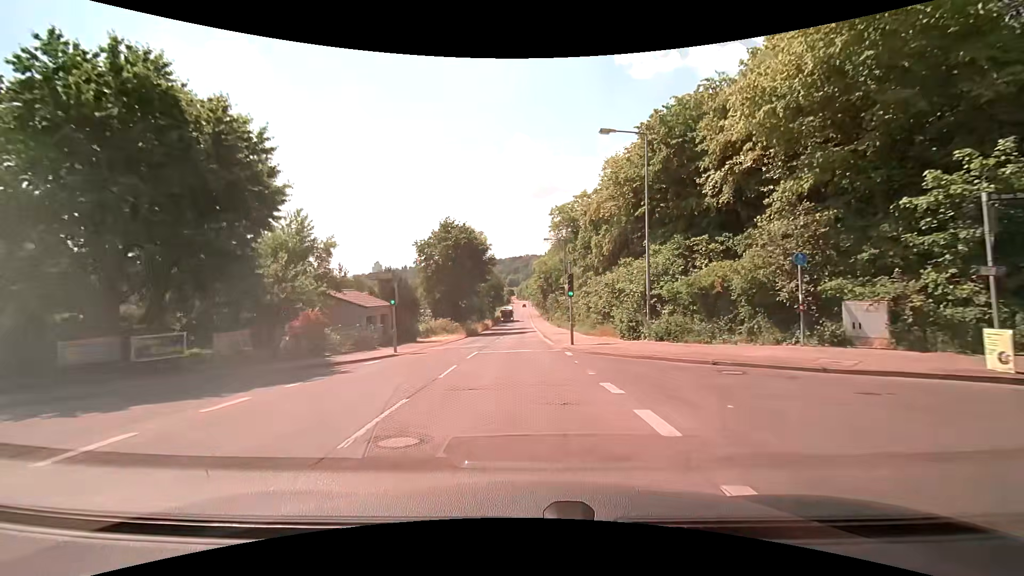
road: tertiary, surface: asphalt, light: Day
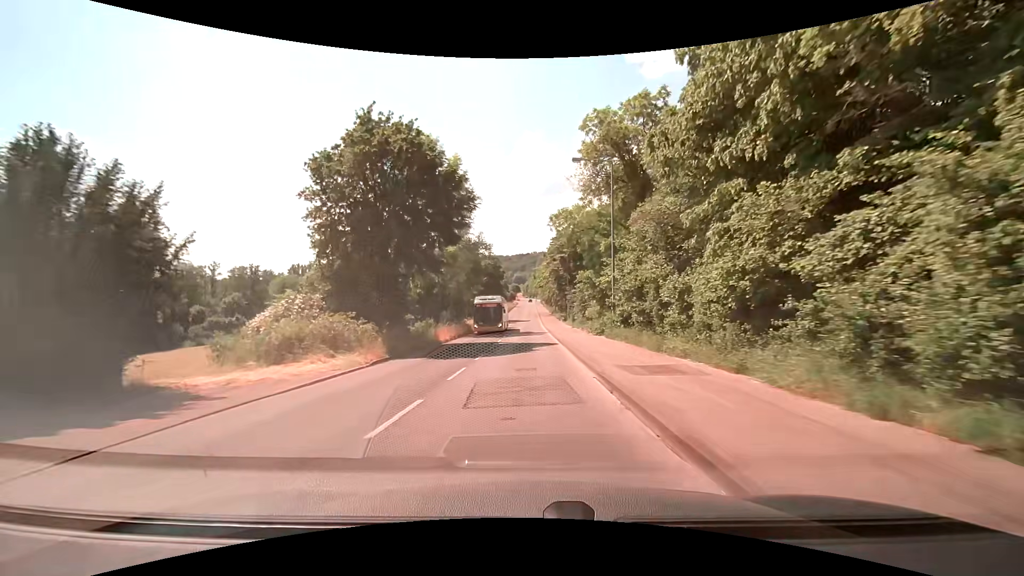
(-0.3, +28.9) m; -1°
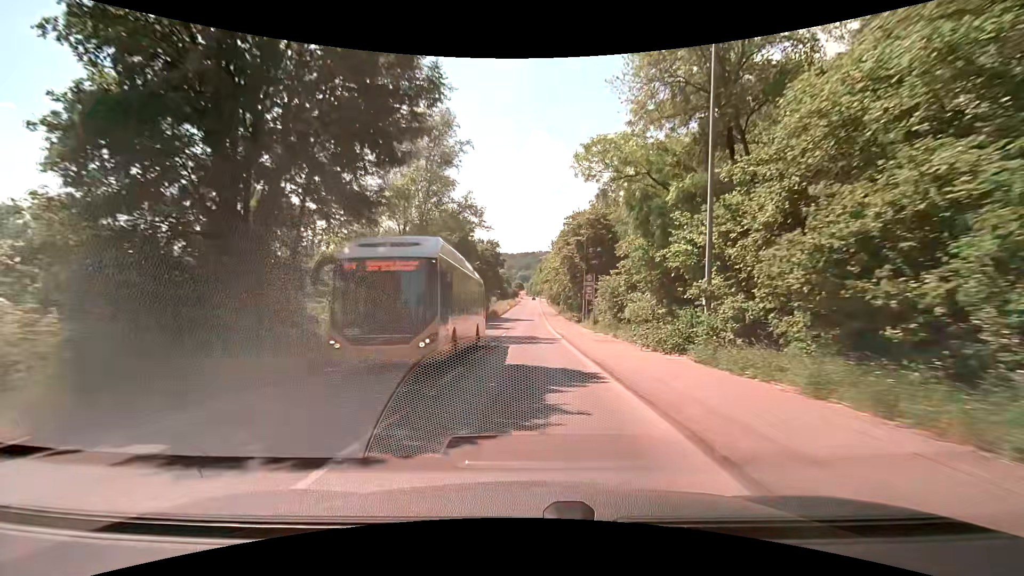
(-0.2, +14.5) m; -1°
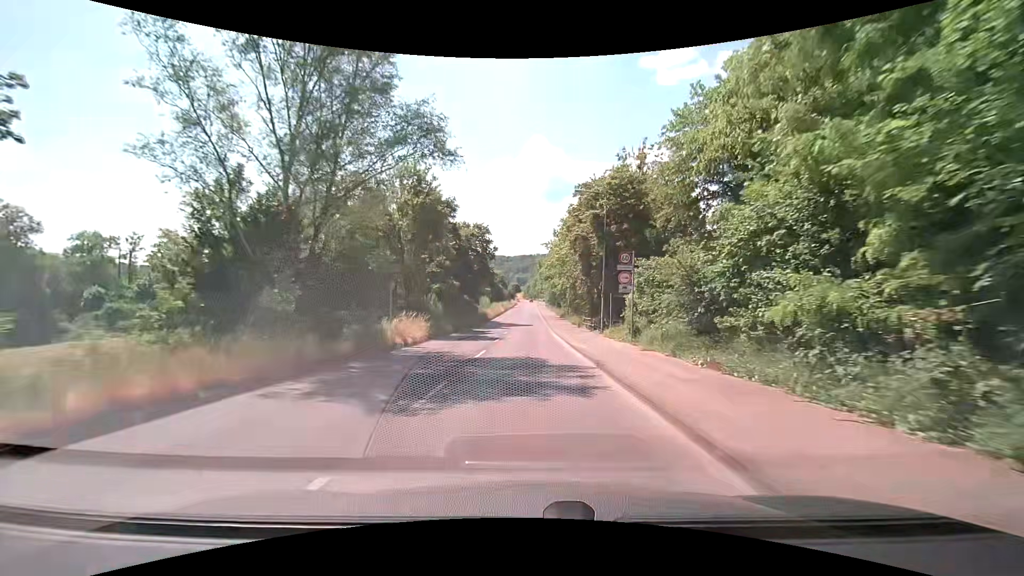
(+0.1, +14.6) m; 0°
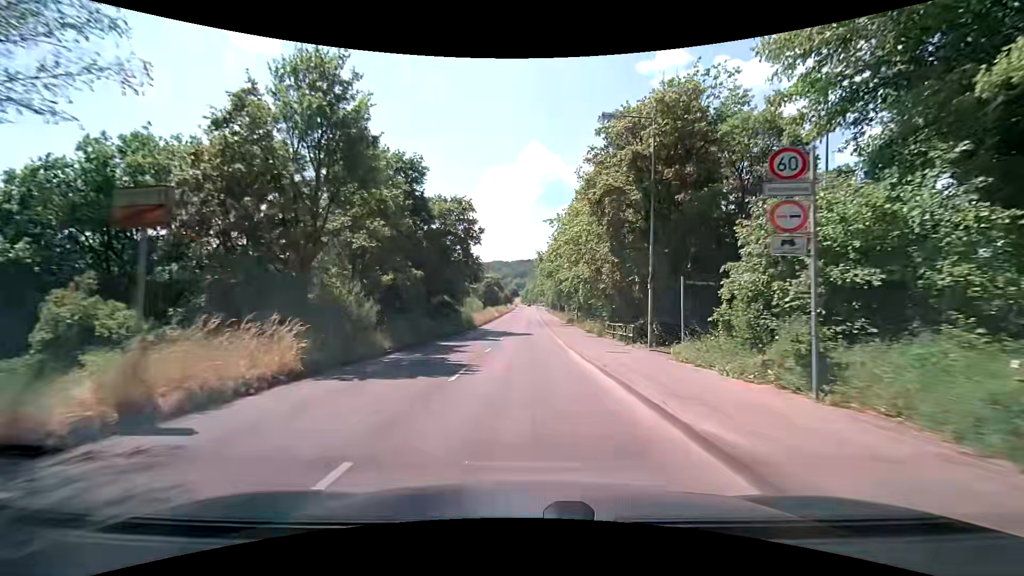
(+0.1, +14.7) m; 0°
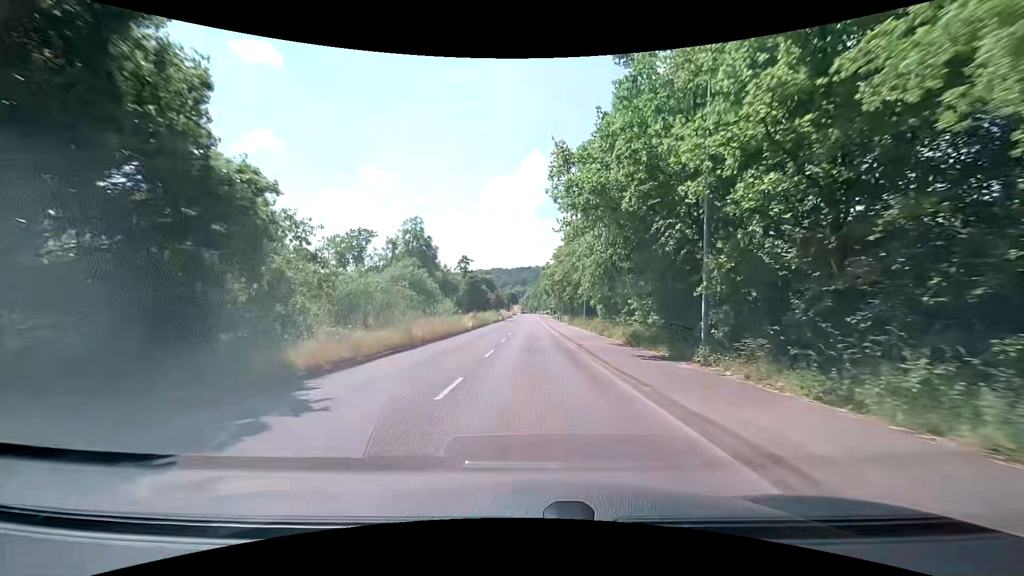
(+0.2, +39.7) m; 0°
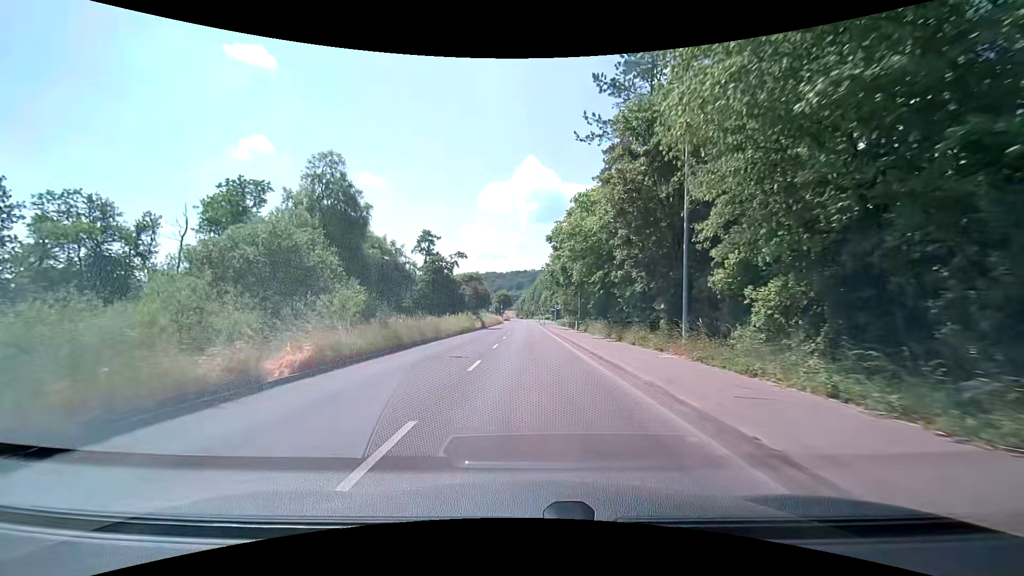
(+0.2, +32.9) m; +1°
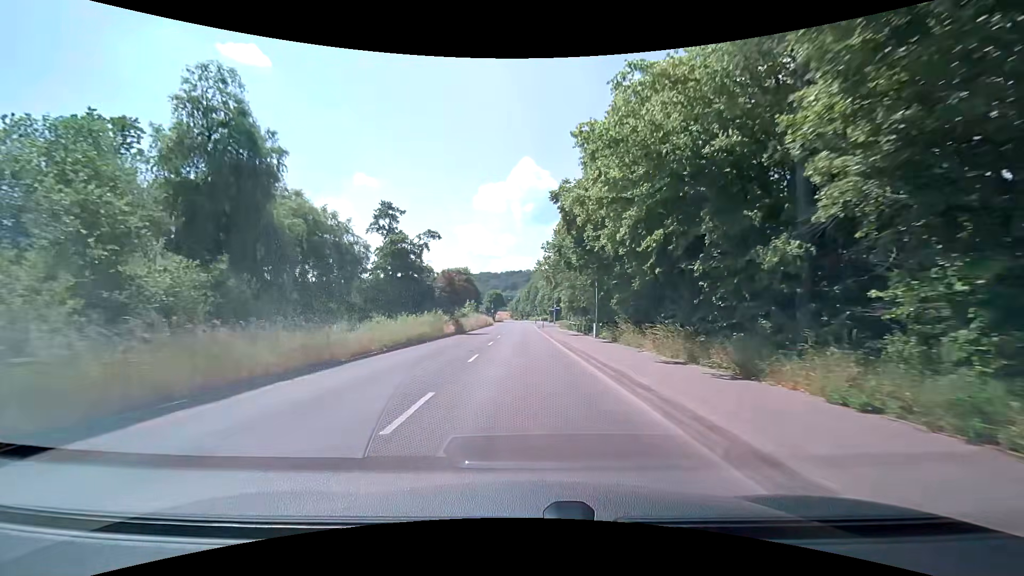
(0.0, +16.2) m; +1°
(0, +10) (0, +20) (0, +30) (-1, +40) (-1, +50) (-1, +60) (-1, +70) (-1, +80) (-1, +90) (-2, +100) m
